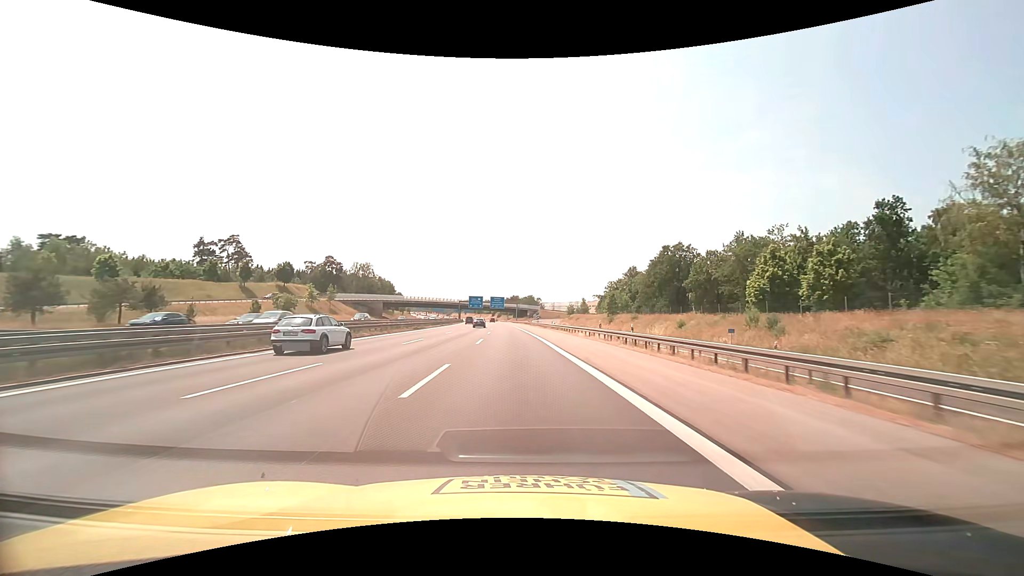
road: motorway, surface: asphalt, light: Day
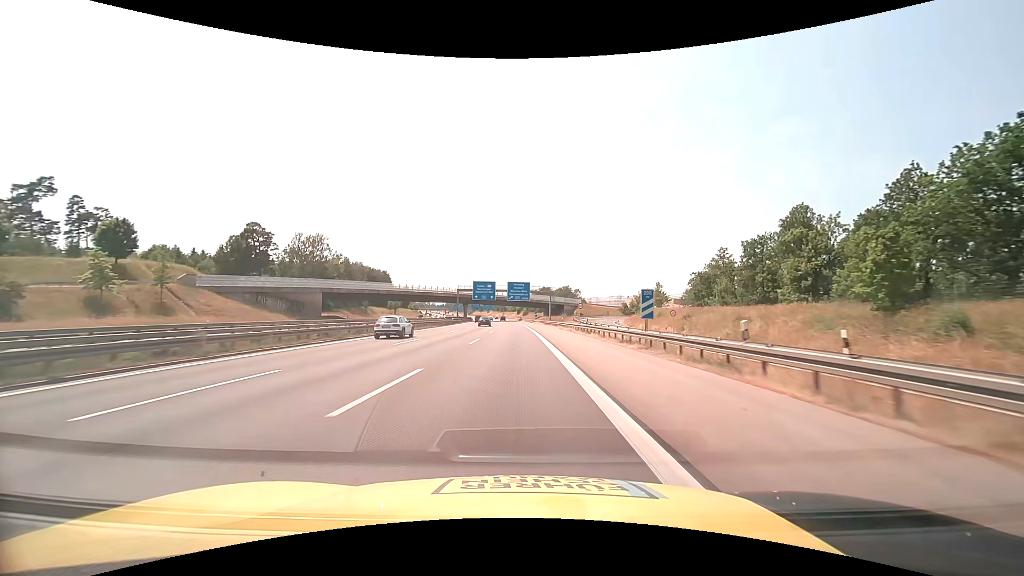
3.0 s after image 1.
(-1.6, +74.4) m; -3°
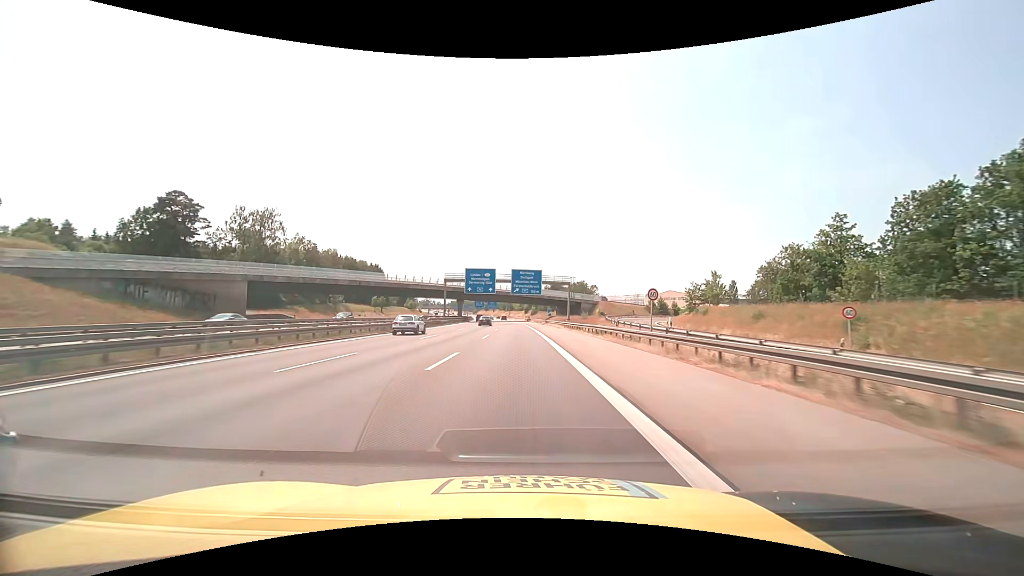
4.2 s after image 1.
(-0.3, +30.9) m; -1°
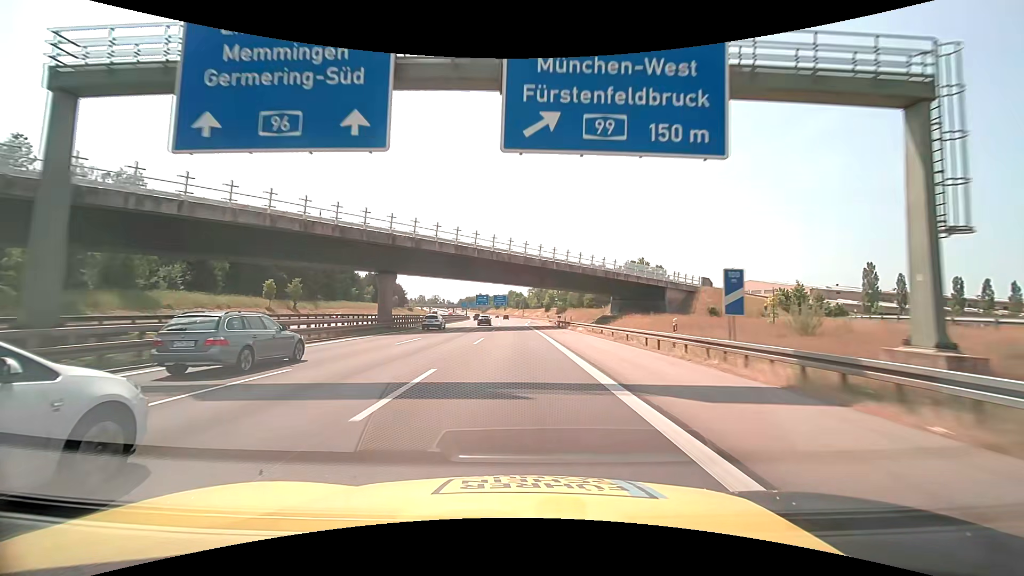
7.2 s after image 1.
(-1.2, +78.2) m; -2°
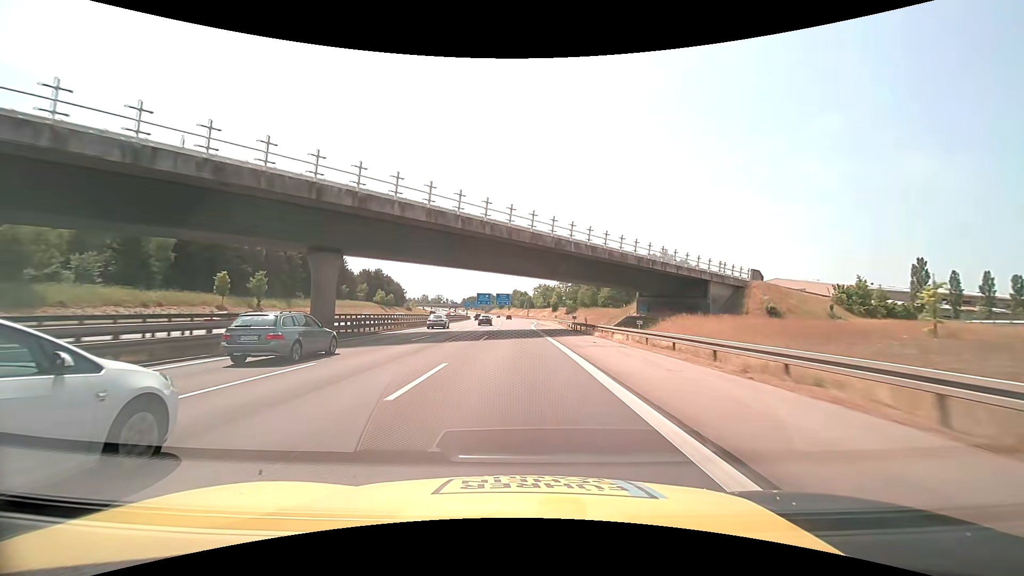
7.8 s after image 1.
(-0.1, +15.7) m; -1°
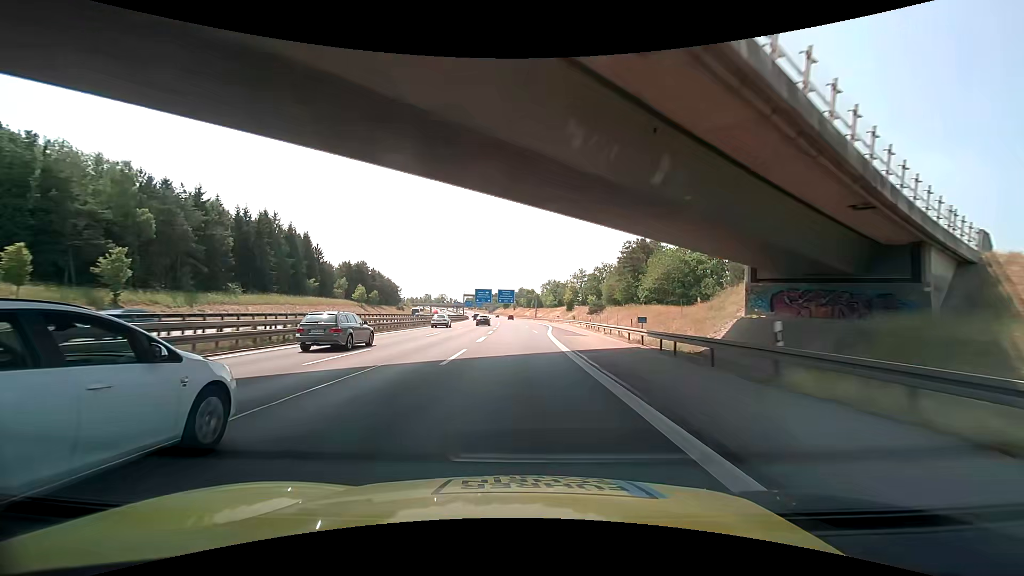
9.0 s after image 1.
(-0.2, +31.5) m; -1°
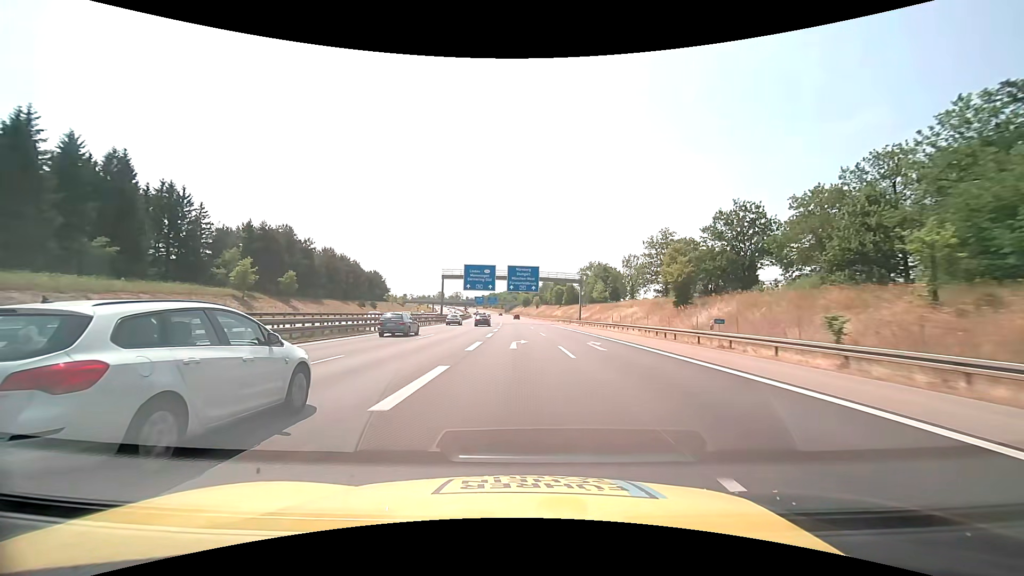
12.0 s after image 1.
(-1.6, +78.7) m; -2°
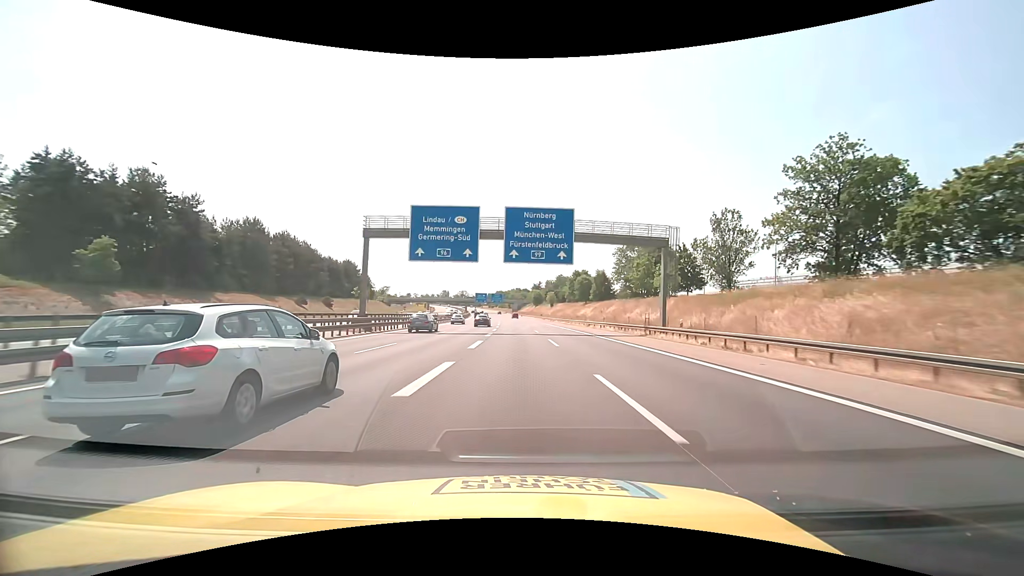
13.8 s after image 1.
(-0.5, +46.7) m; -1°
(0, +10) (0, +20) (0, +30) (0, +40) (-1, +50) (-1, +60) (-1, +70) (-2, +80) (-2, +90) (-3, +100) m
